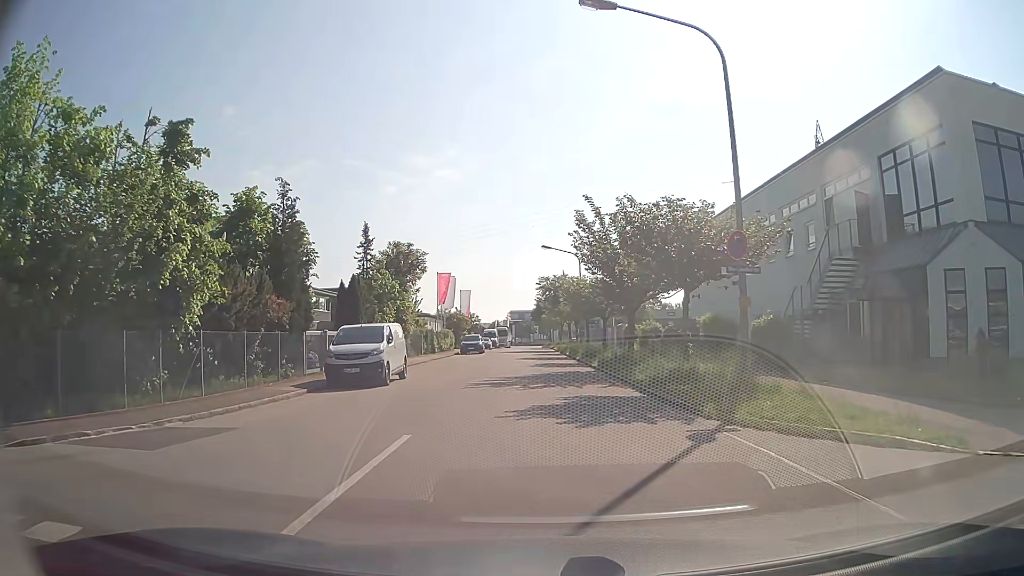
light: Day
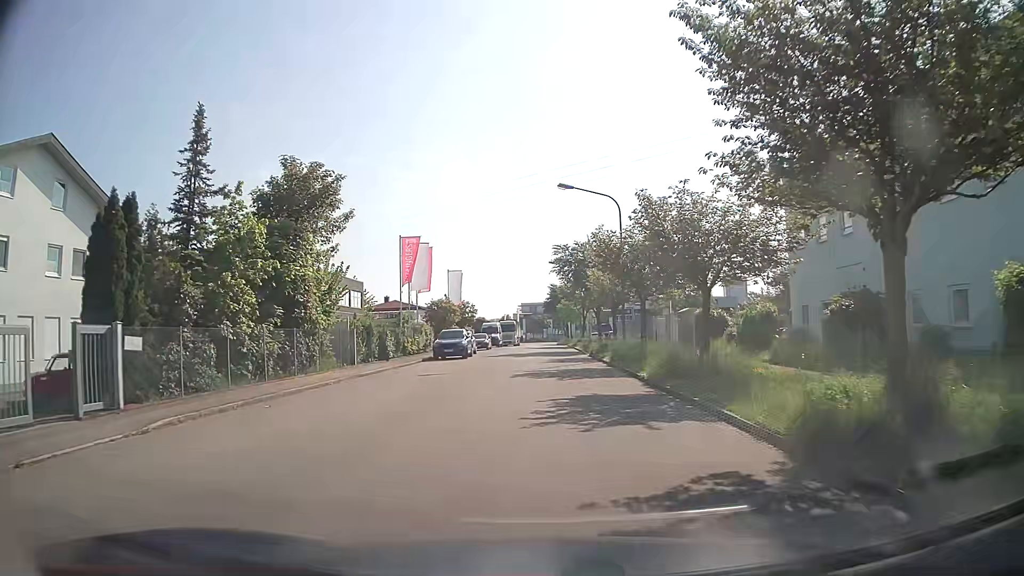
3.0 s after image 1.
(-0.3, +21.5) m; -2°
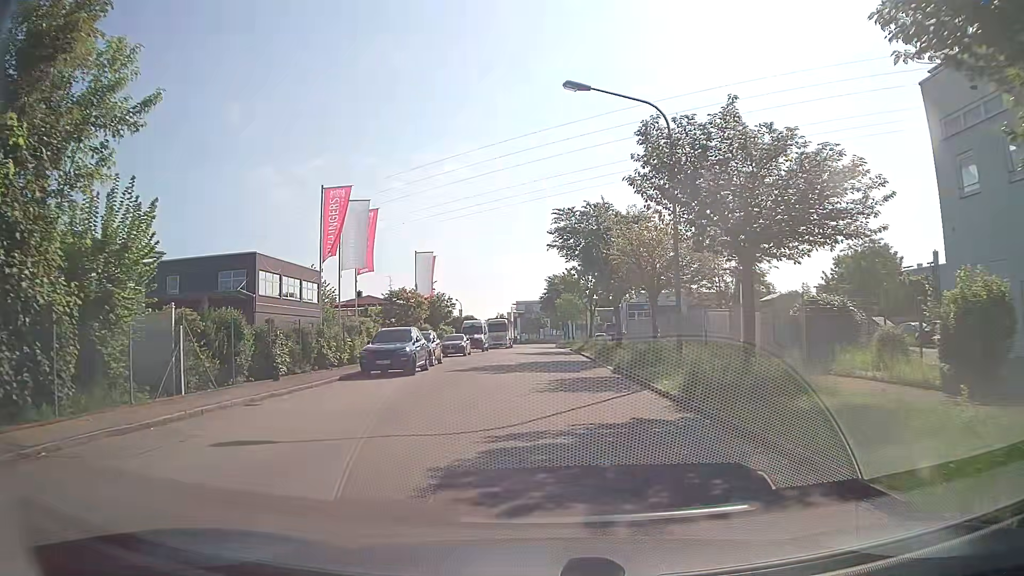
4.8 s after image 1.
(+0.1, +14.5) m; 0°
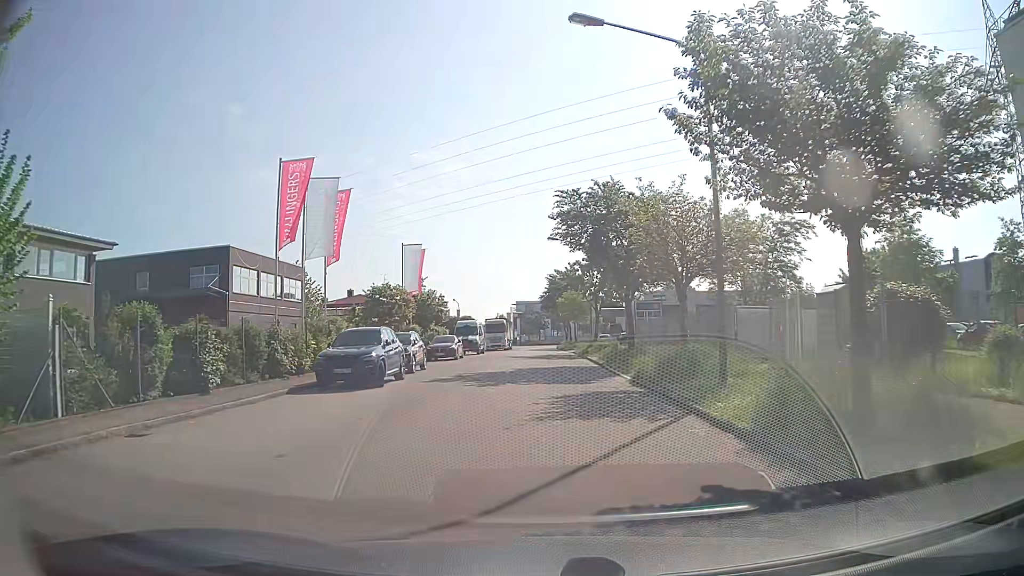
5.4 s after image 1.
(0.0, +4.7) m; +1°
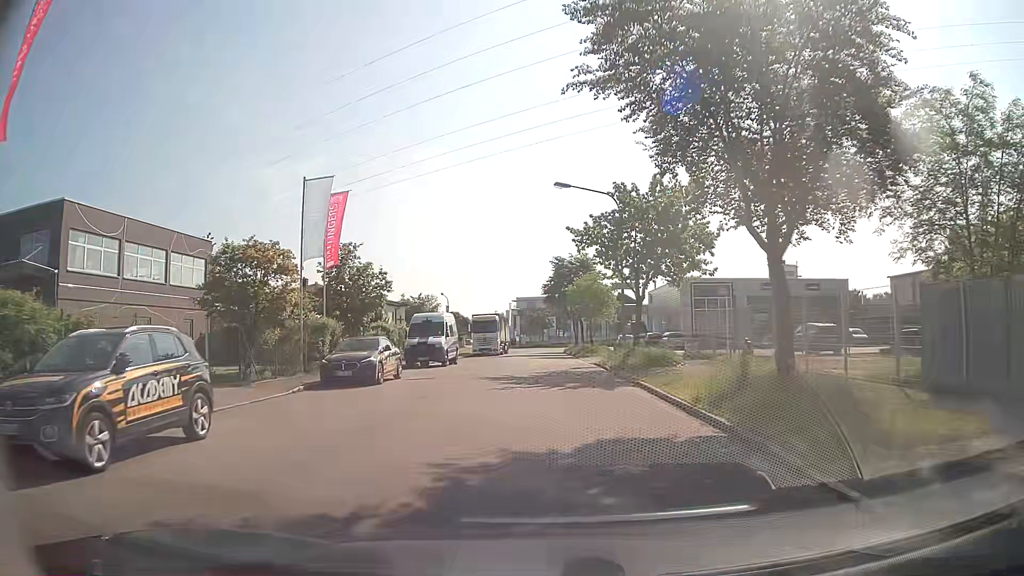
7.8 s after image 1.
(-0.2, +19.0) m; -1°
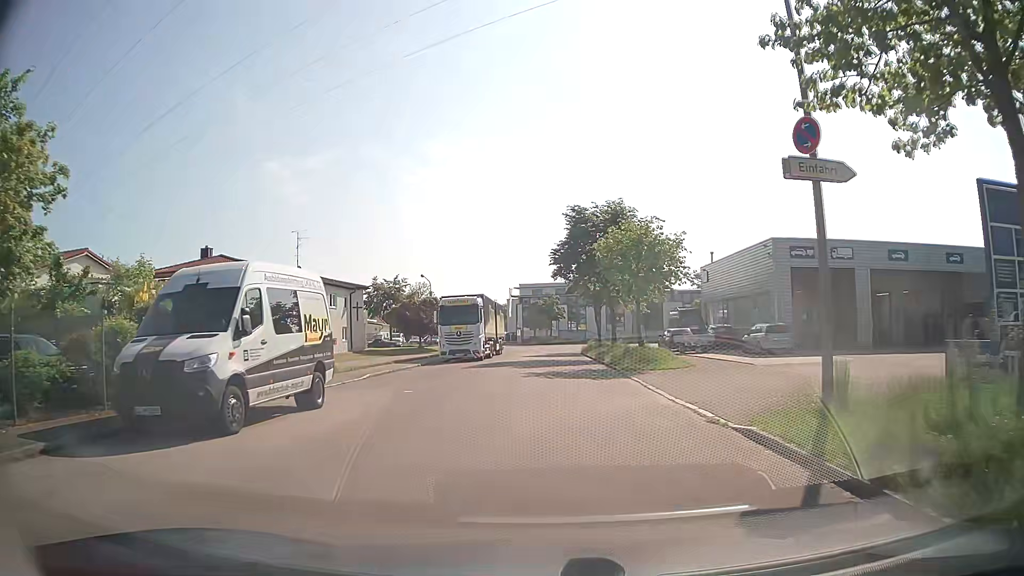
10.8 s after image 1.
(-0.1, +22.9) m; 0°
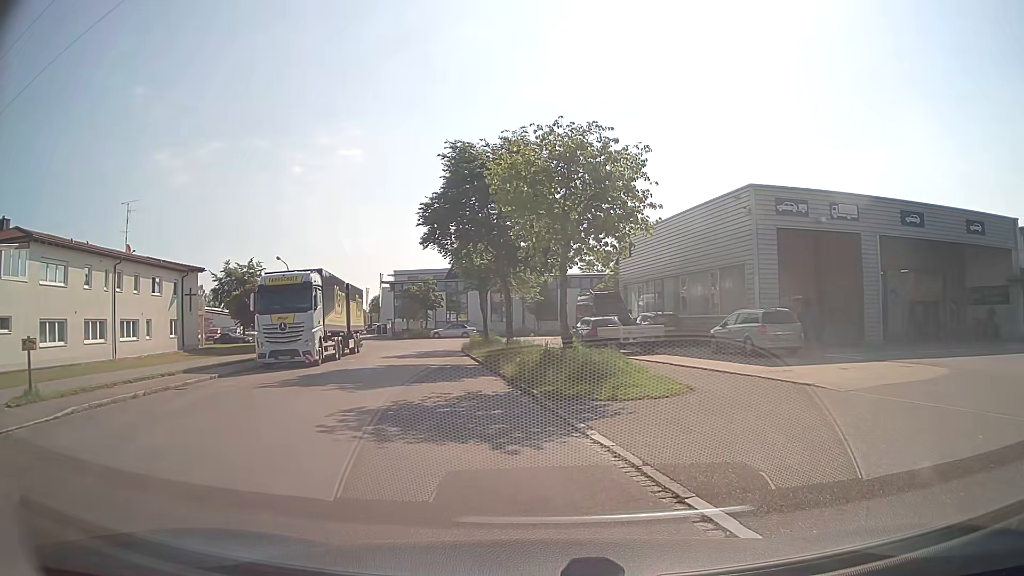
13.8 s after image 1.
(+0.2, +12.1) m; +10°
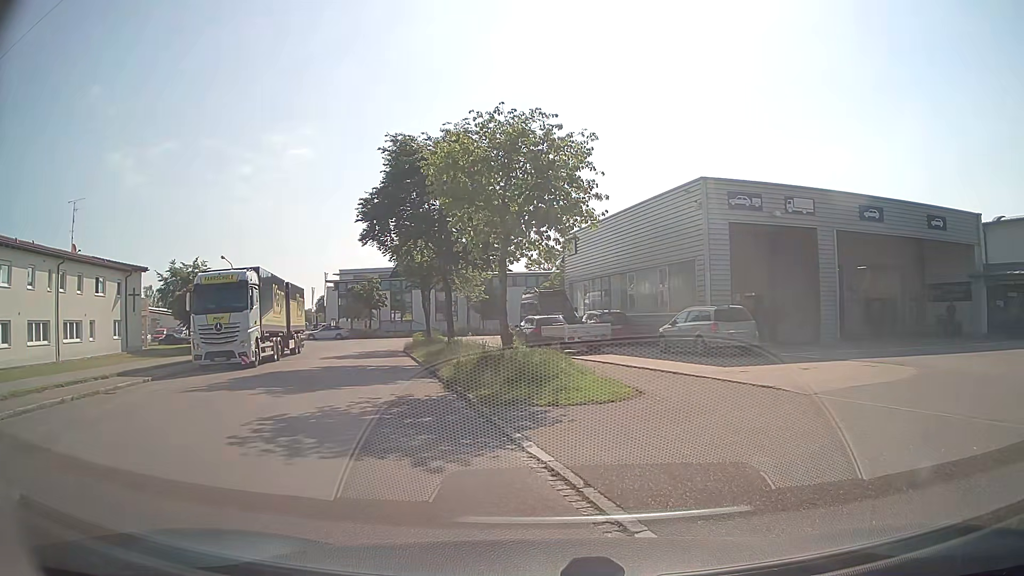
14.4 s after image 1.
(0.0, +0.9) m; +4°
